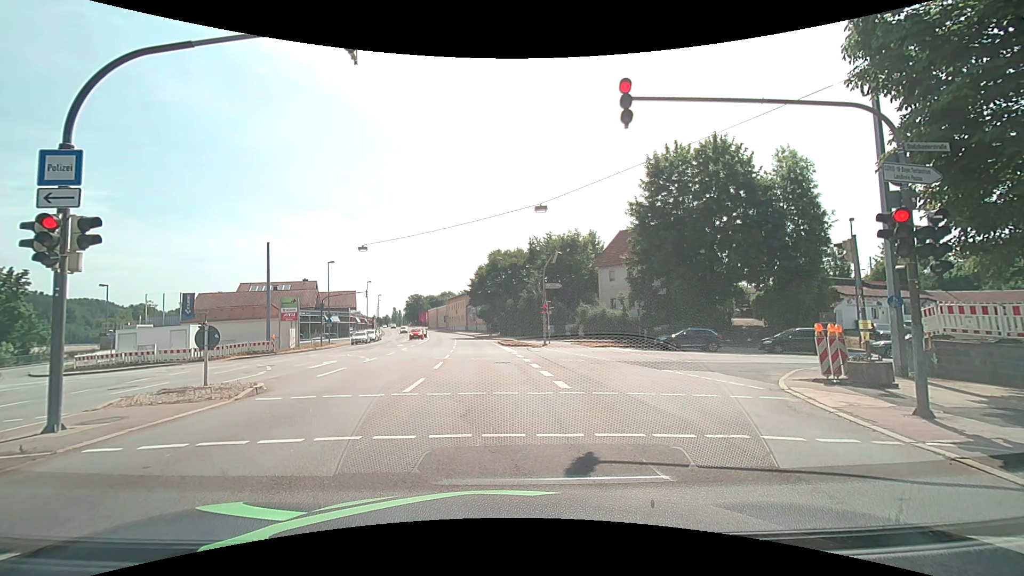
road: primary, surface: asphalt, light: Day
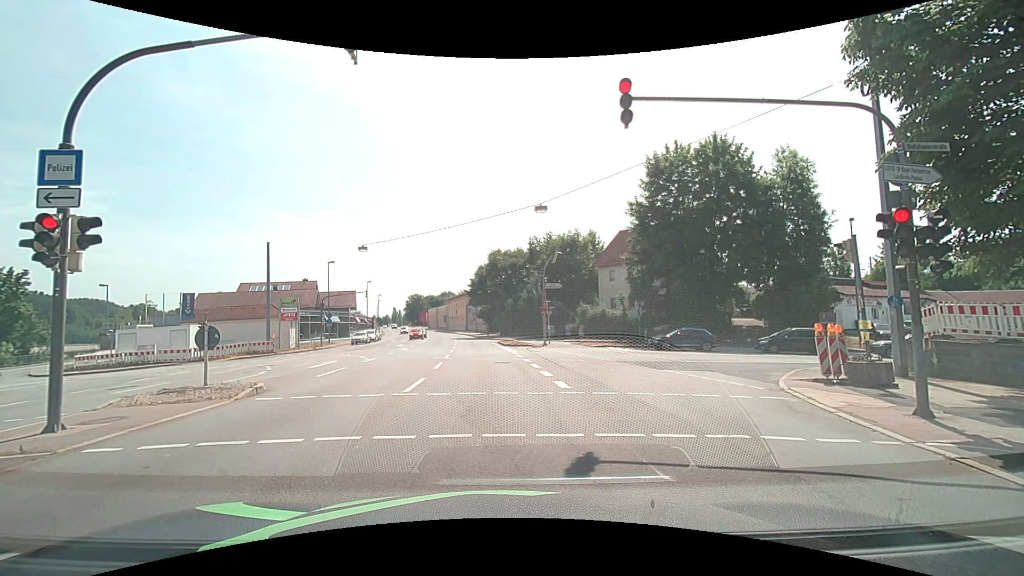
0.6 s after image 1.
(0.0, 0.0) m; 0°
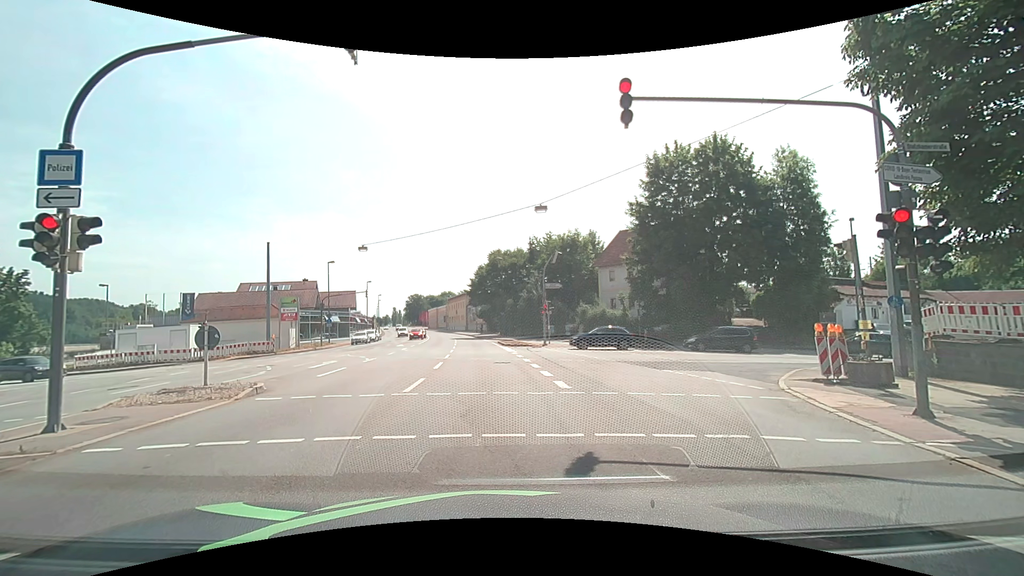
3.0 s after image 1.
(0.0, 0.0) m; 0°
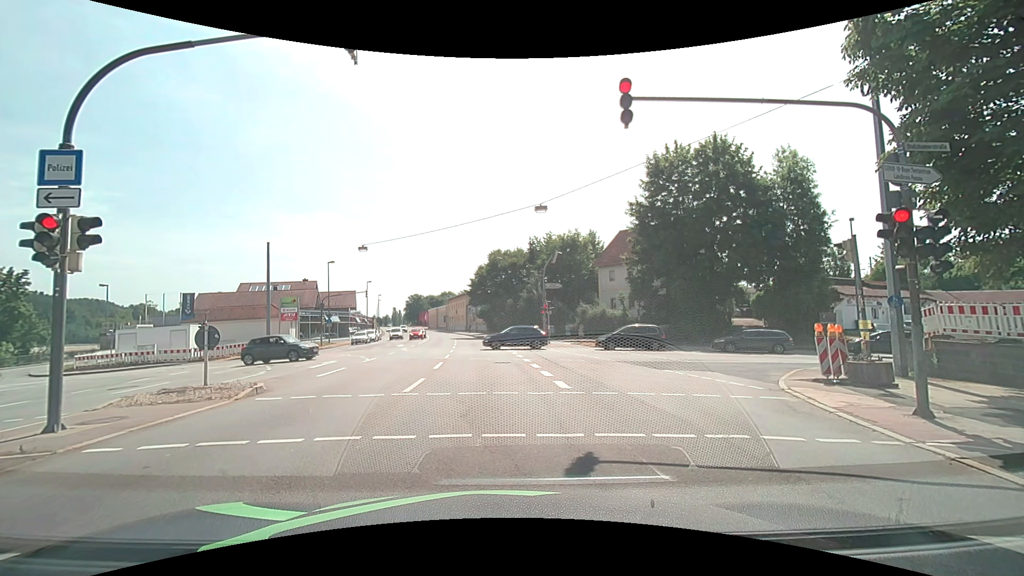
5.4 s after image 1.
(0.0, 0.0) m; 0°
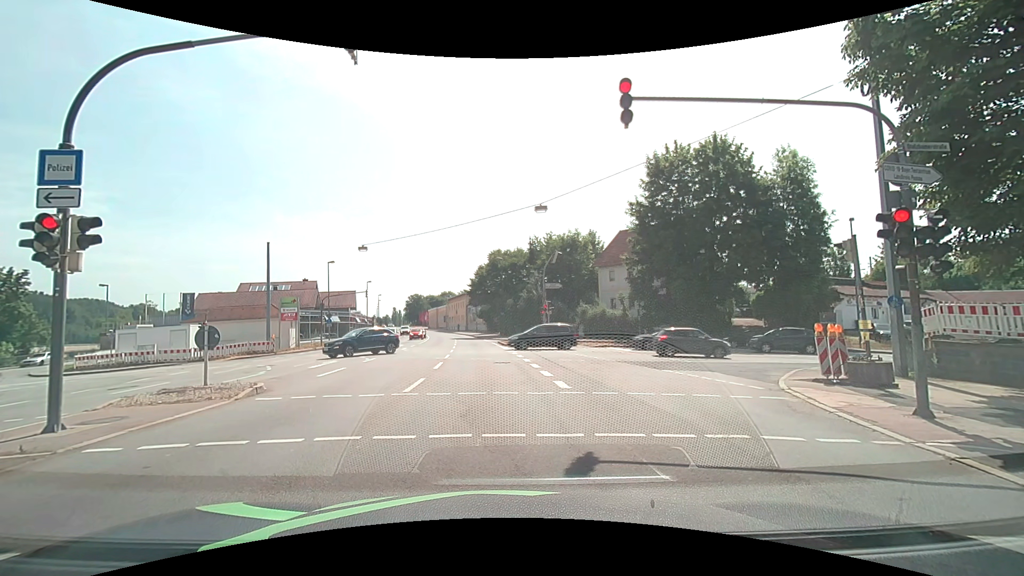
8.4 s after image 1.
(0.0, 0.0) m; 0°
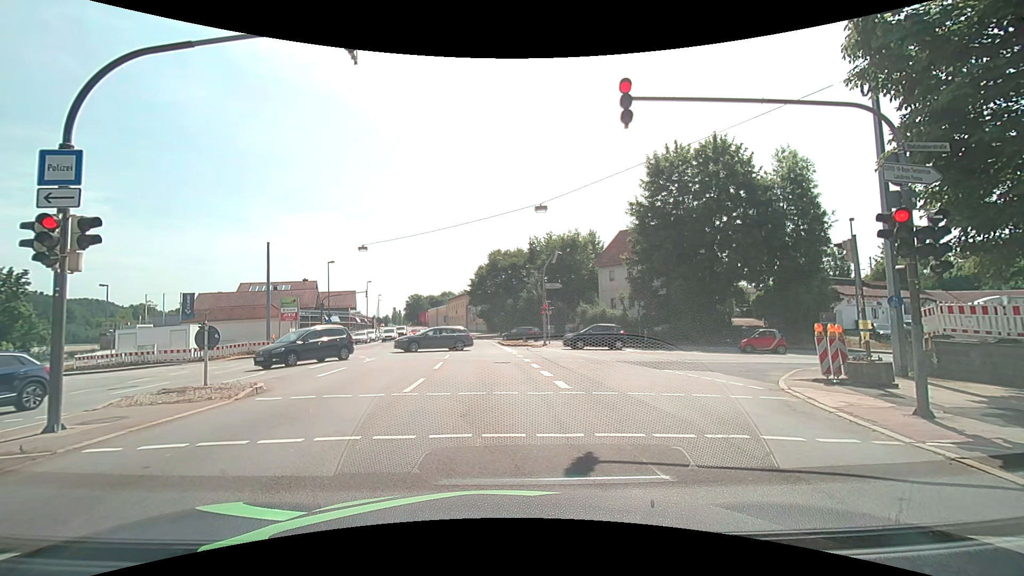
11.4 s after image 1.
(0.0, 0.0) m; 0°
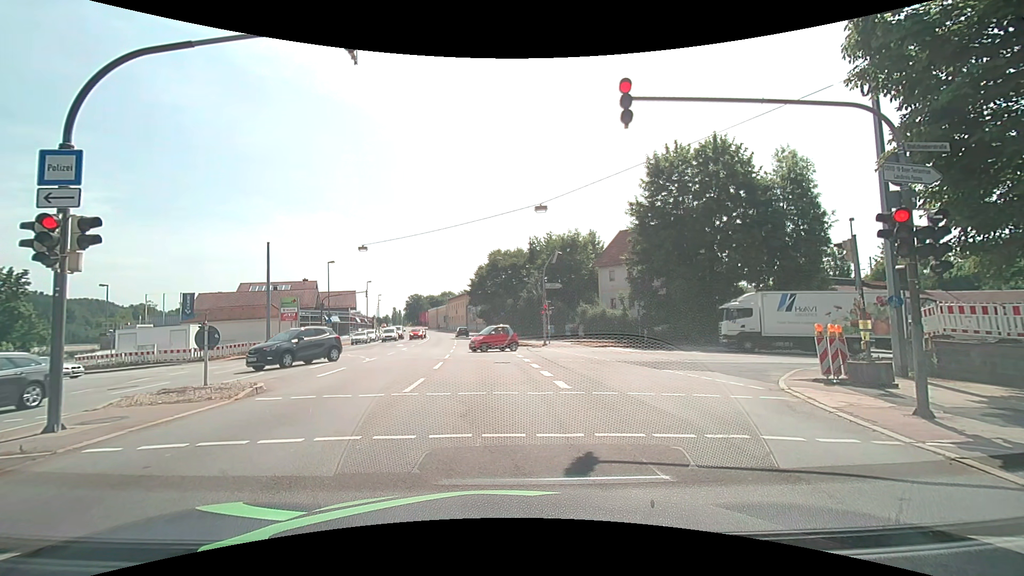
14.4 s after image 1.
(0.0, 0.0) m; 0°
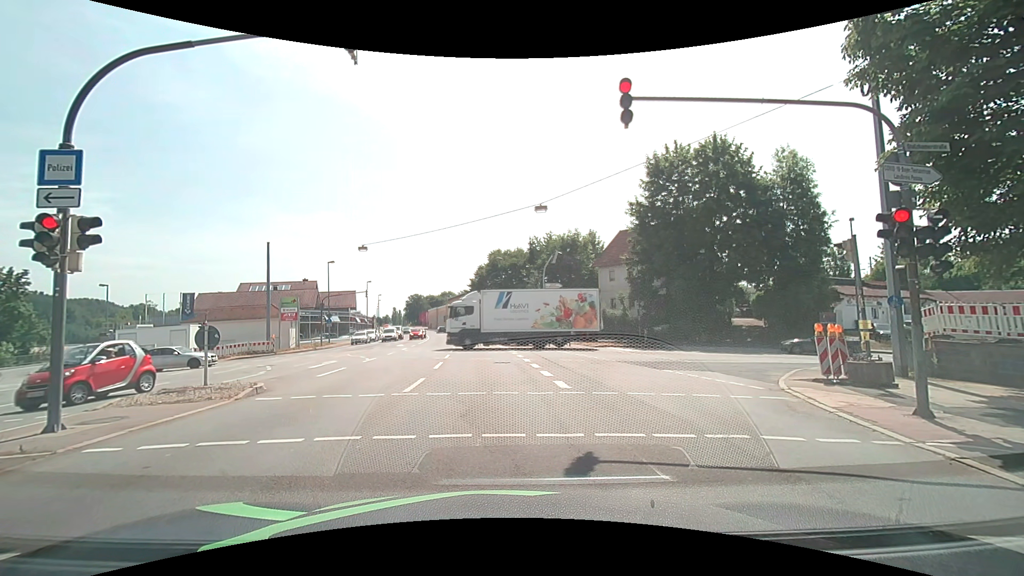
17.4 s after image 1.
(0.0, 0.0) m; 0°
(0, +10) (-1, +20) (-1, +30) (-2, +40) (-3, +50) (-4, +60) (-5, +70) (-7, +80) (-9, +89) (-11, +99) m
